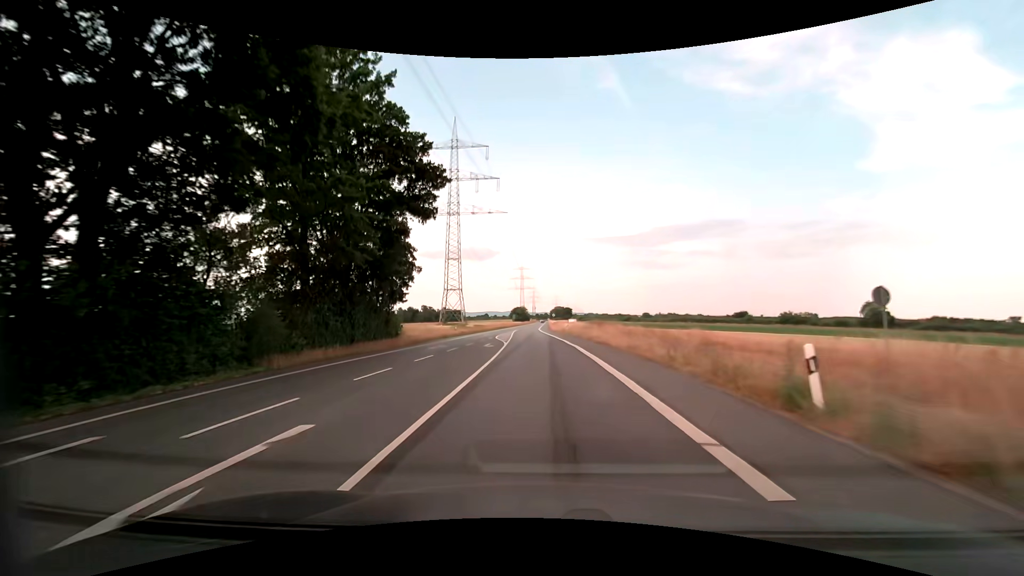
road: secondary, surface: asphalt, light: Day
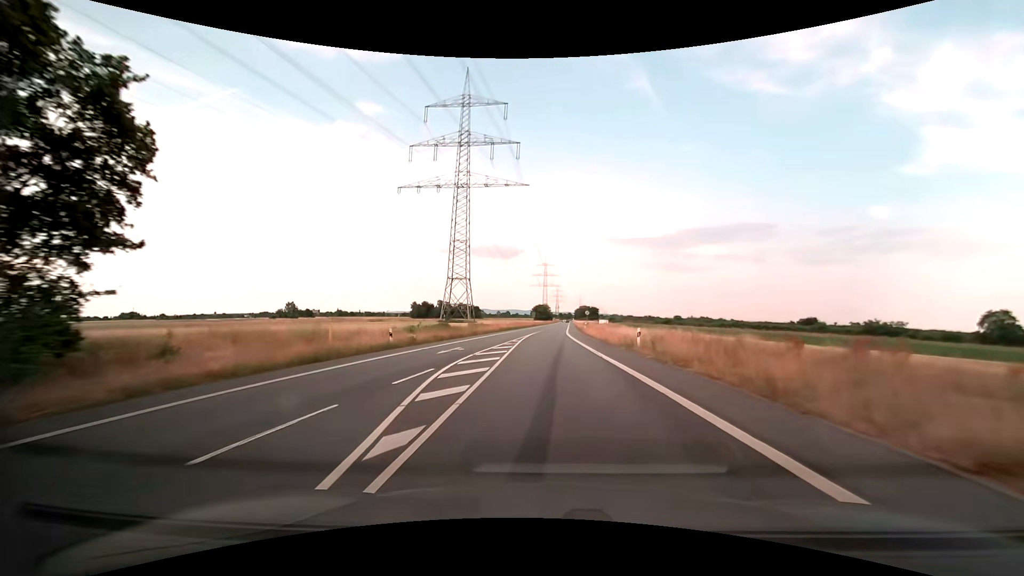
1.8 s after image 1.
(-0.9, +32.0) m; -3°
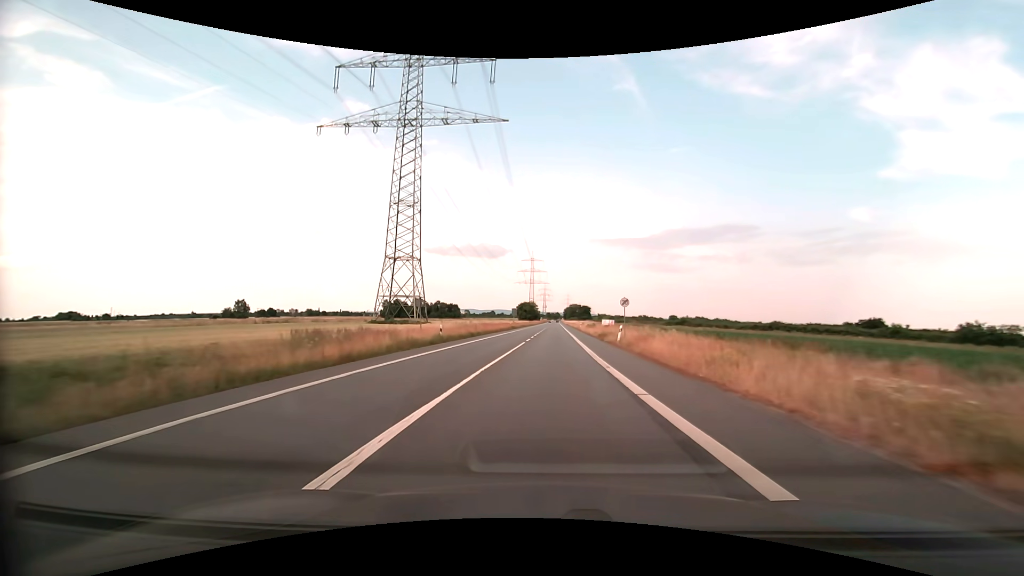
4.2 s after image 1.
(+0.4, +43.2) m; +1°
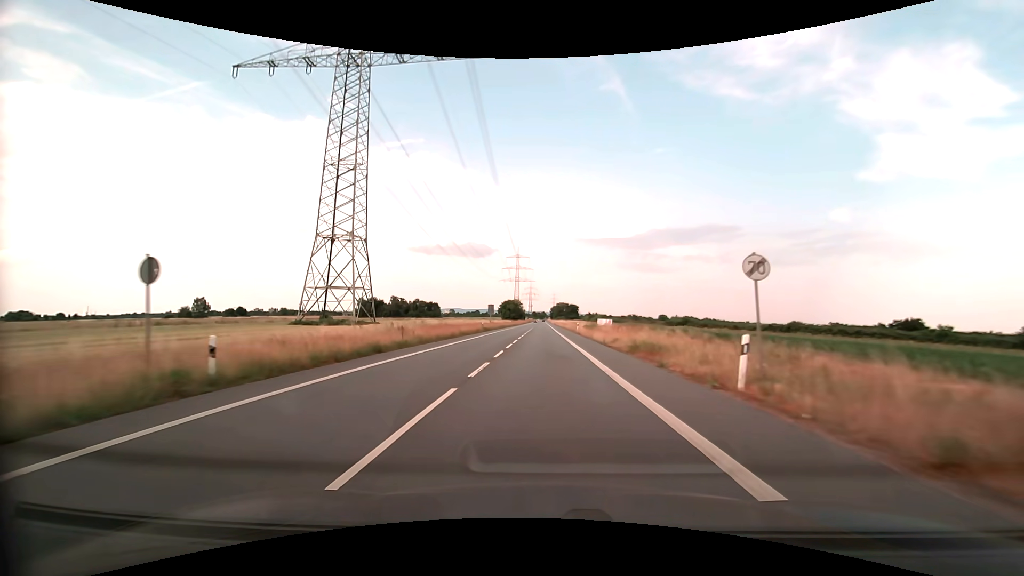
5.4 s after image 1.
(+0.3, +21.8) m; +2°
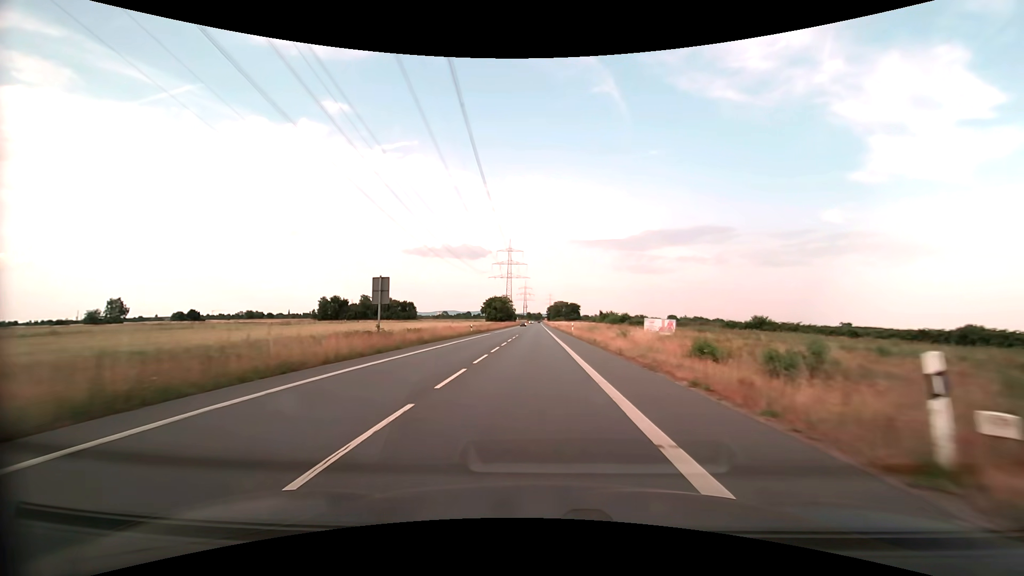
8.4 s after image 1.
(+0.5, +55.9) m; +1°
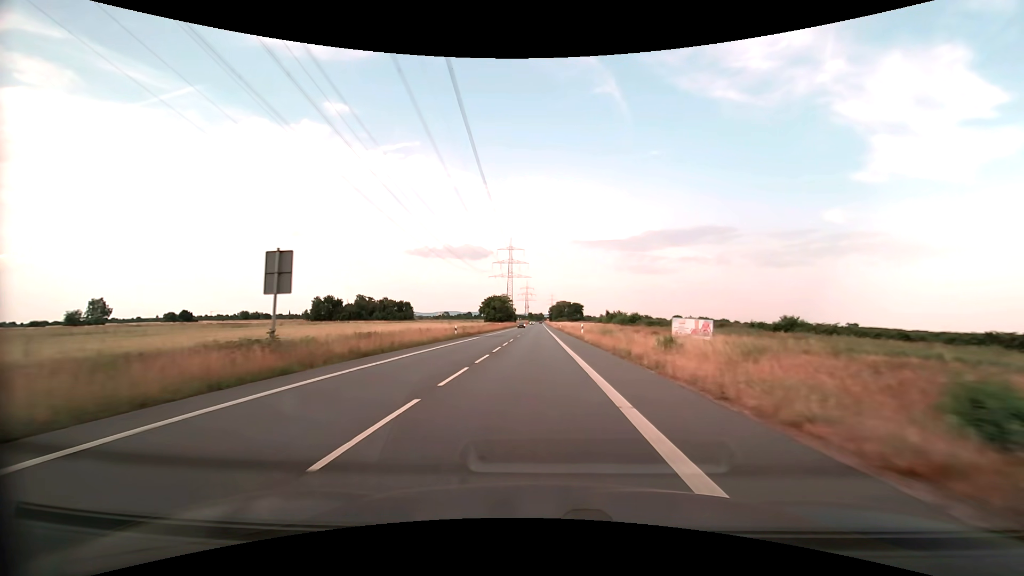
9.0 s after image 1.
(-0.1, +11.4) m; -1°
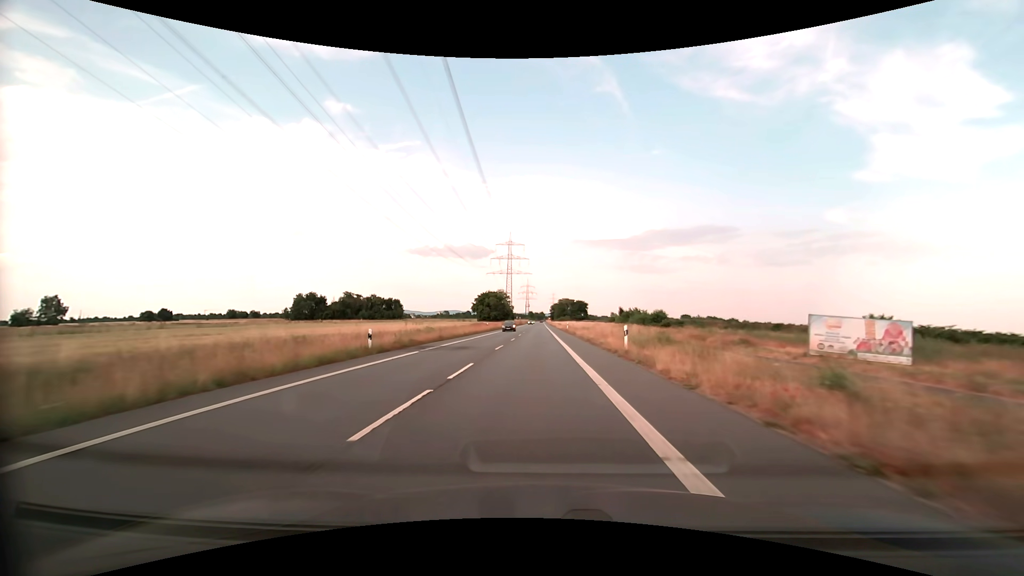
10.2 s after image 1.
(0.0, +23.1) m; 0°
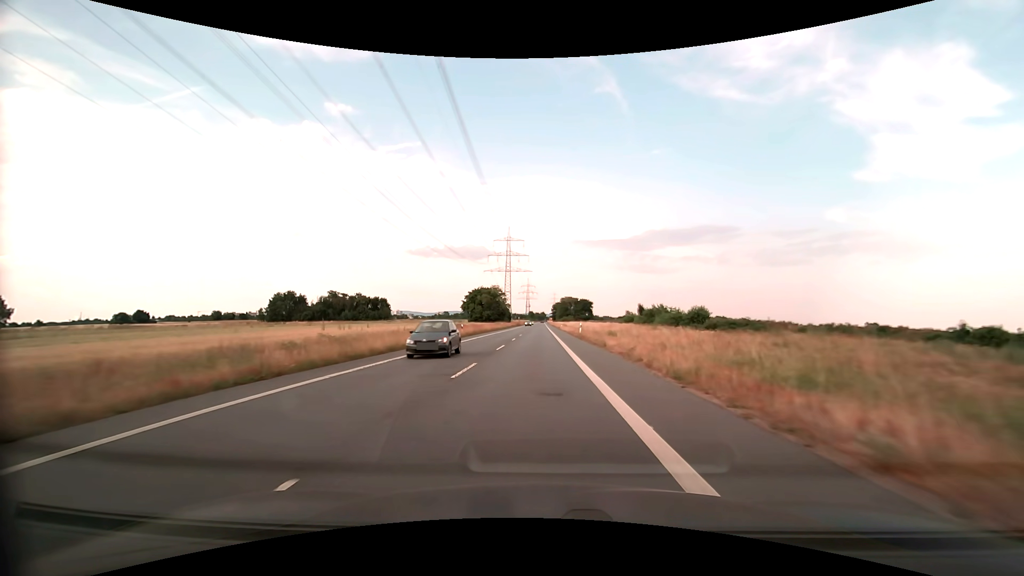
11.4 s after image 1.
(0.0, +23.4) m; 0°
(0, +10) (0, +20) (0, +30) (0, +40) (0, +50) (0, +60) (0, +70) (0, +80) (-1, +90) (-1, +100) m
